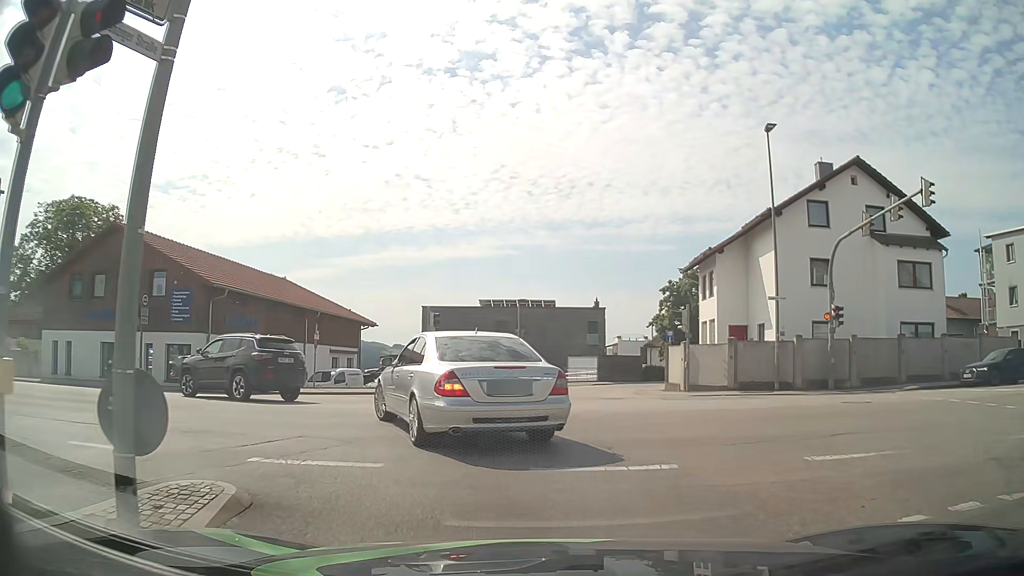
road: tertiary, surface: asphalt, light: Day
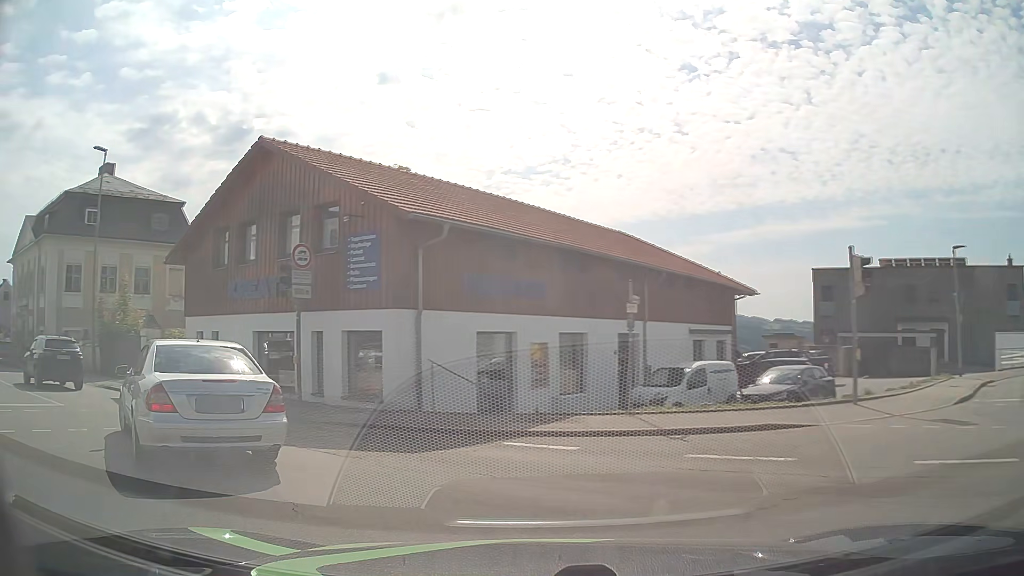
(-2.5, +13.9) m; -33°
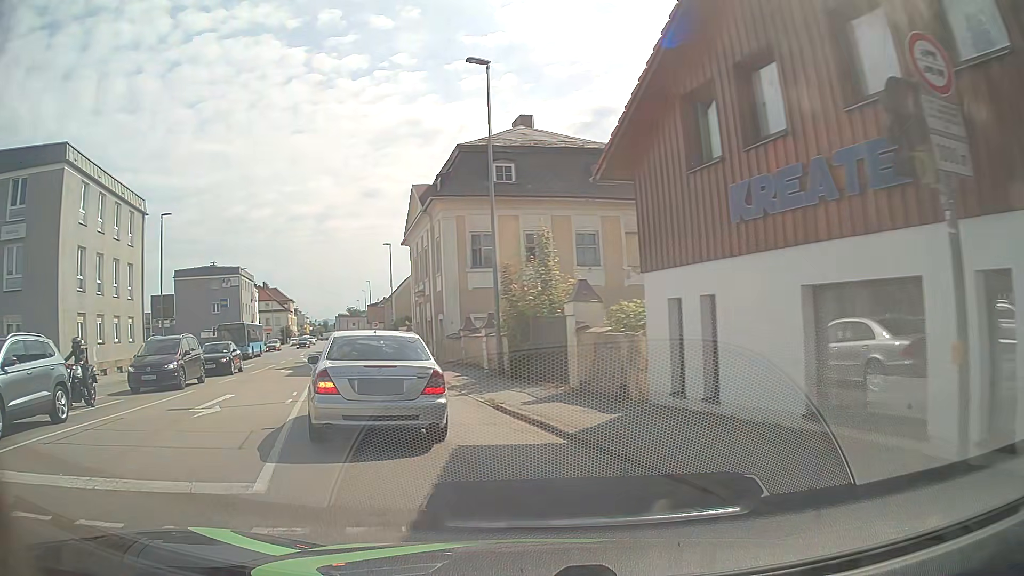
(-4.0, +9.8) m; -40°
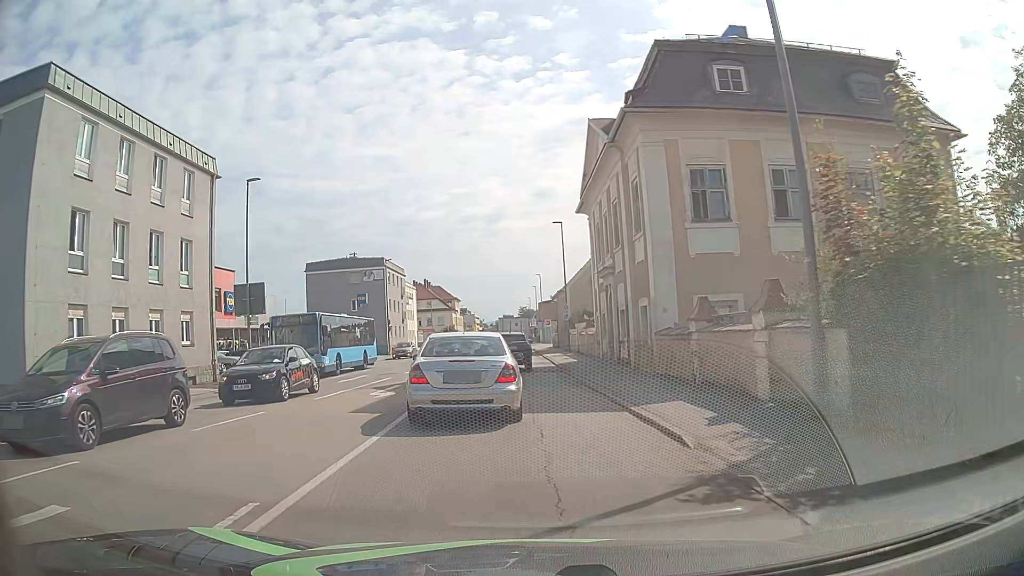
(-2.2, +12.1) m; -15°
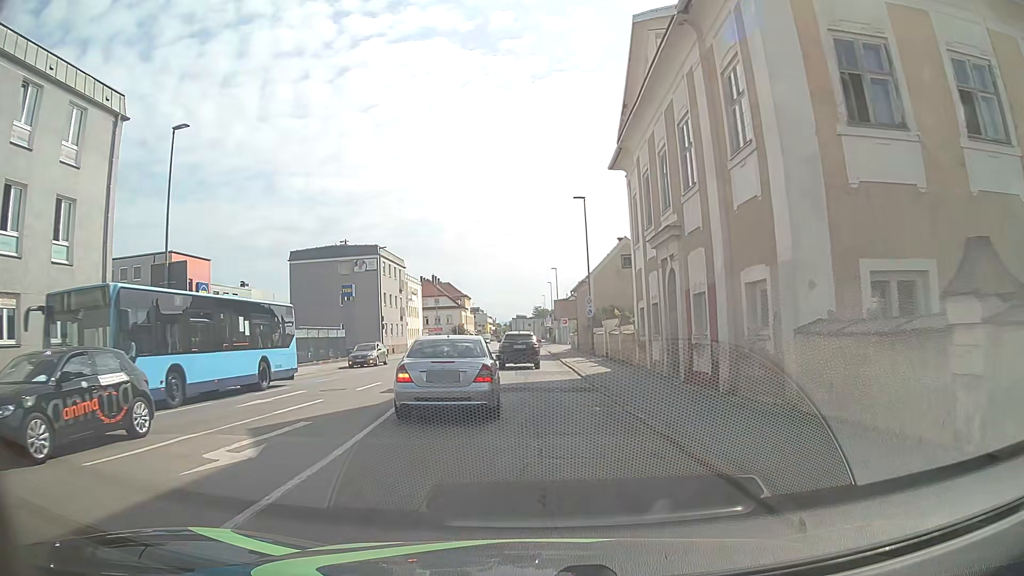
(-0.1, +9.8) m; -1°
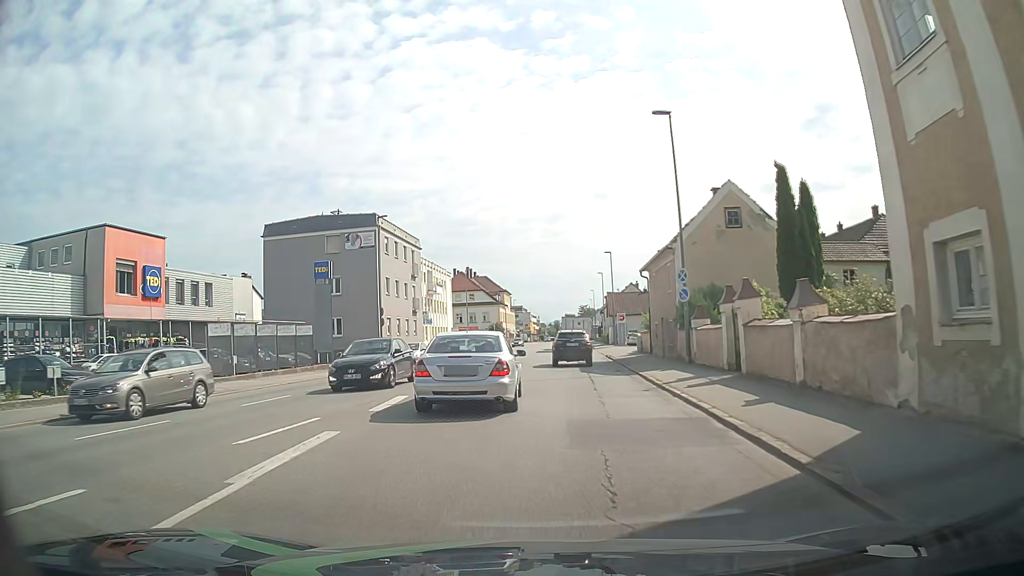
(-0.6, +16.9) m; -4°
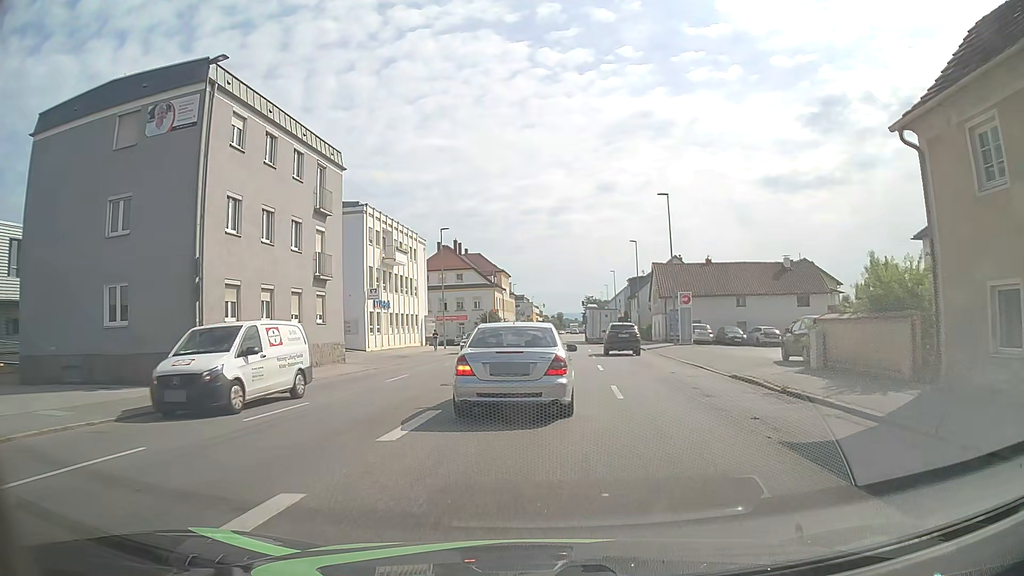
(-0.9, +27.8) m; 0°
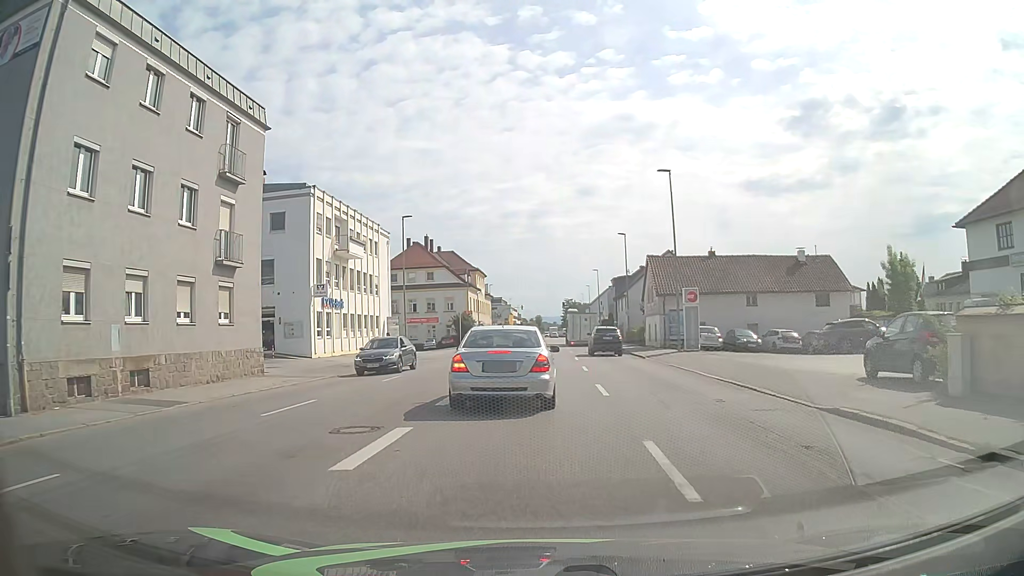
(+0.1, +7.6) m; +2°
